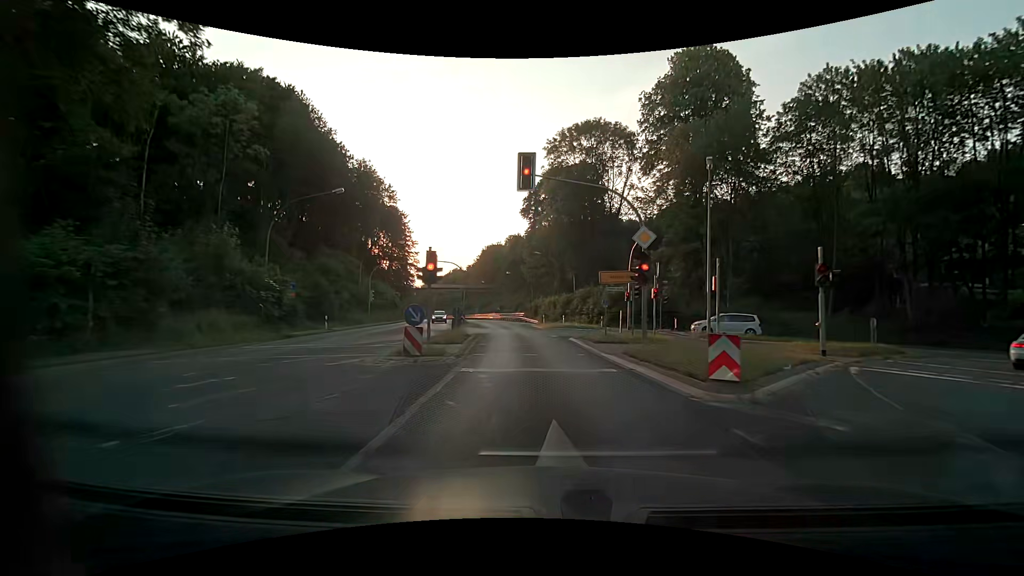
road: primary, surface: asphalt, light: Day
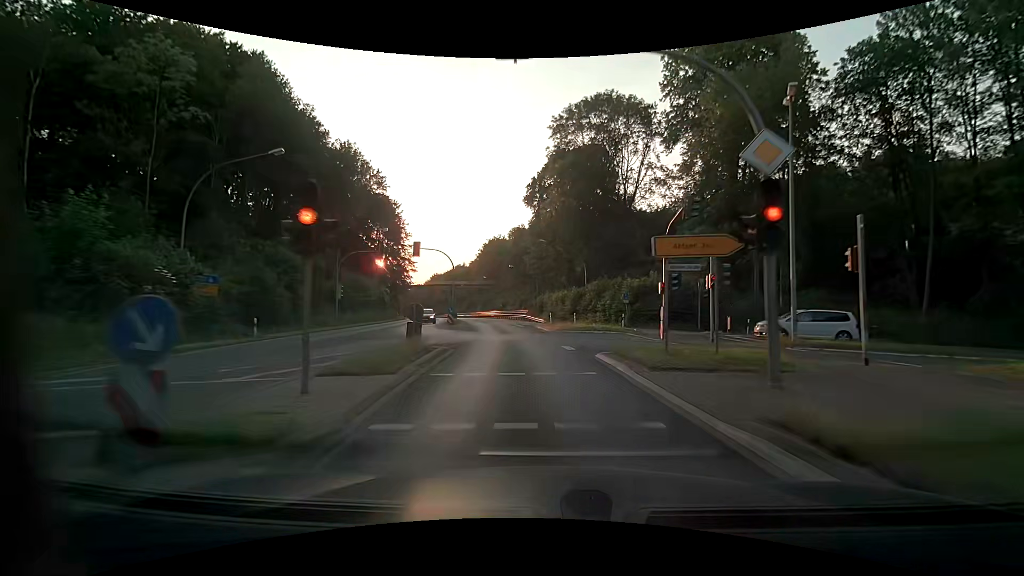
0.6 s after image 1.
(-0.1, +9.5) m; -1°
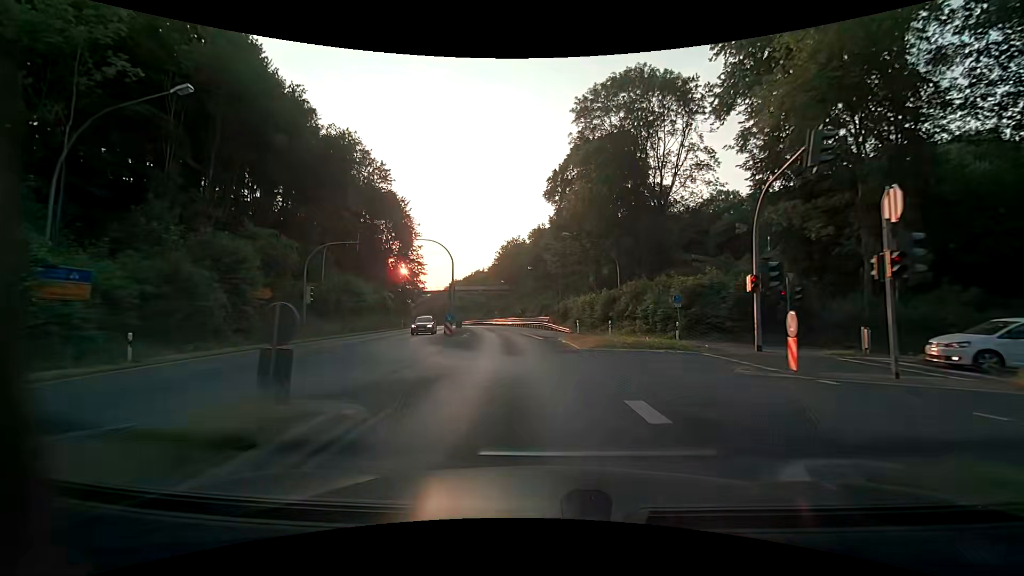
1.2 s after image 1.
(-0.2, +9.6) m; -2°
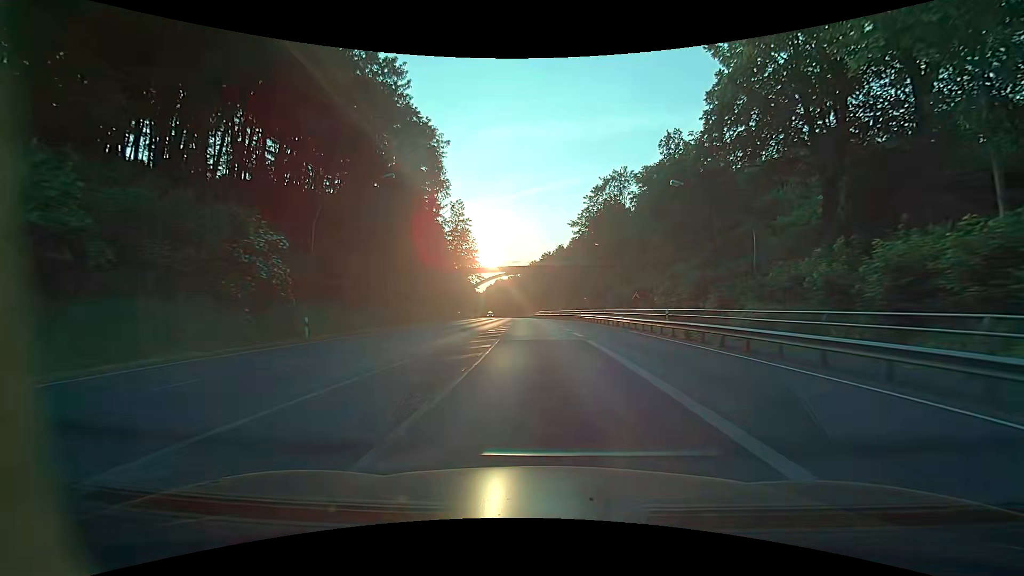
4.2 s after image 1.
(-5.1, +48.9) m; -10°
(0, +10) (0, +20) (-1, +30) (-1, +40) (-2, +50) (-2, +60) (-3, +70) (-3, +80) (-4, +90) (-5, +100) m
